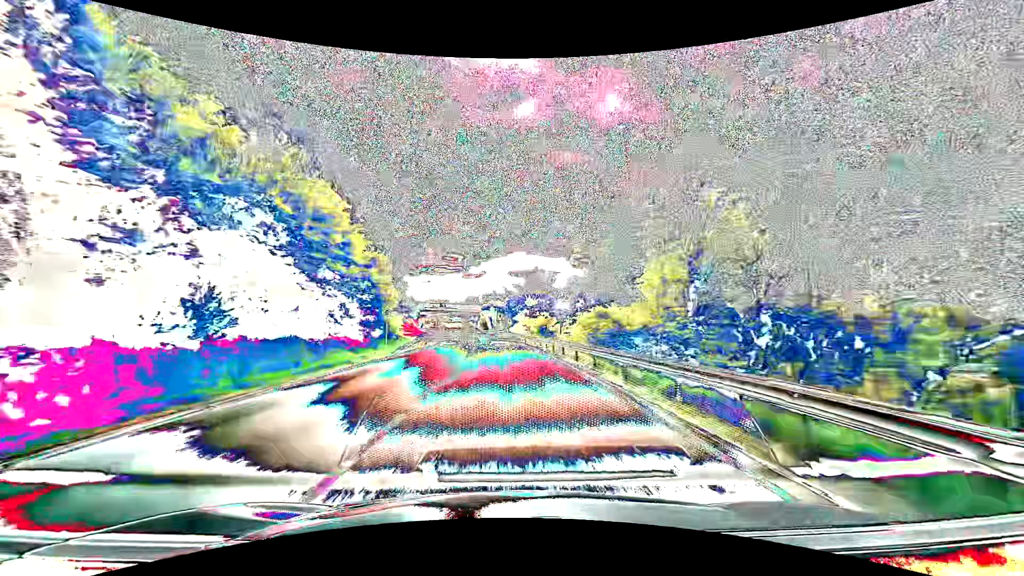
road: primary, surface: asphalt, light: Day
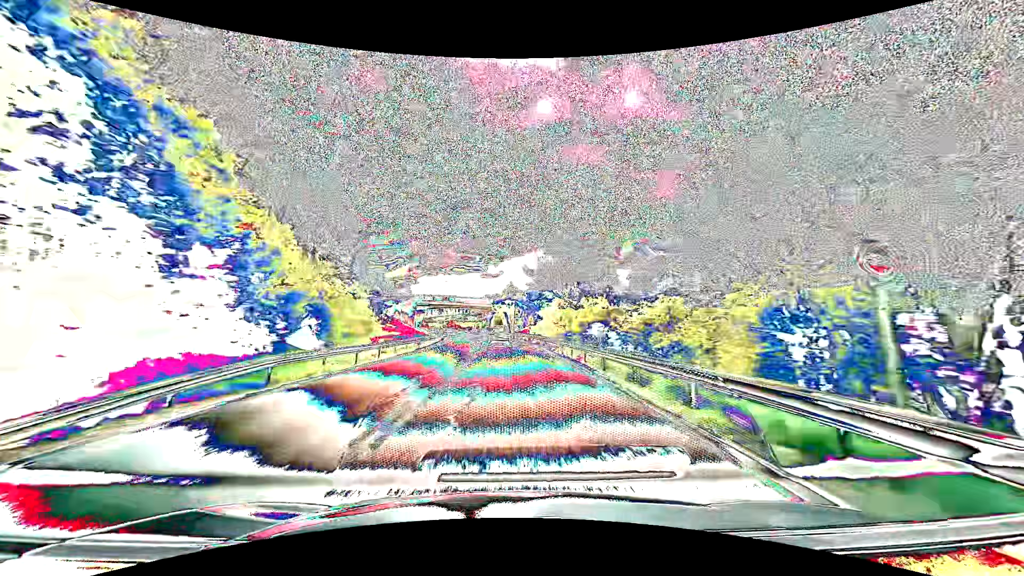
(-0.5, +28.7) m; -2°
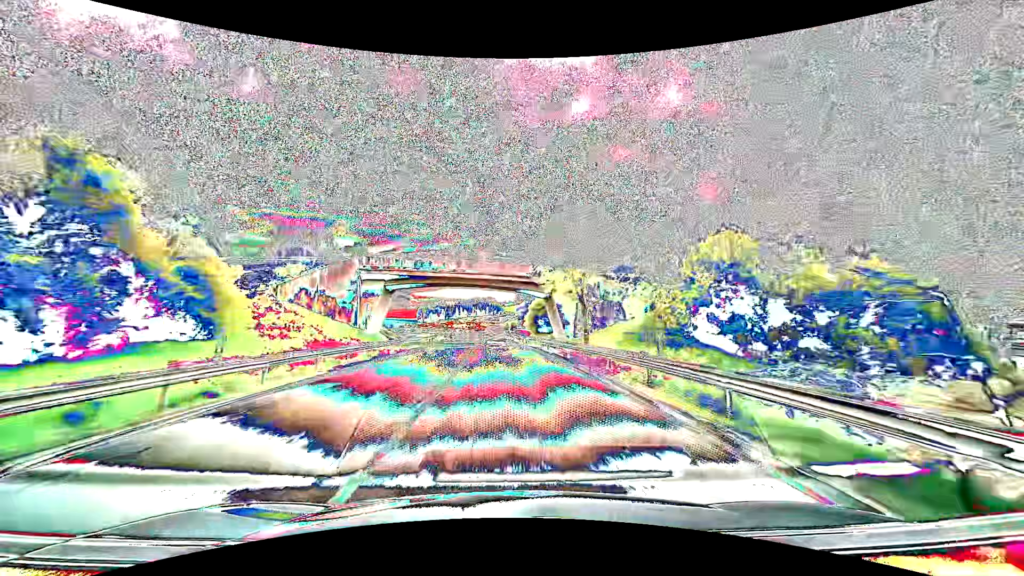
(-1.8, +56.9) m; -4°
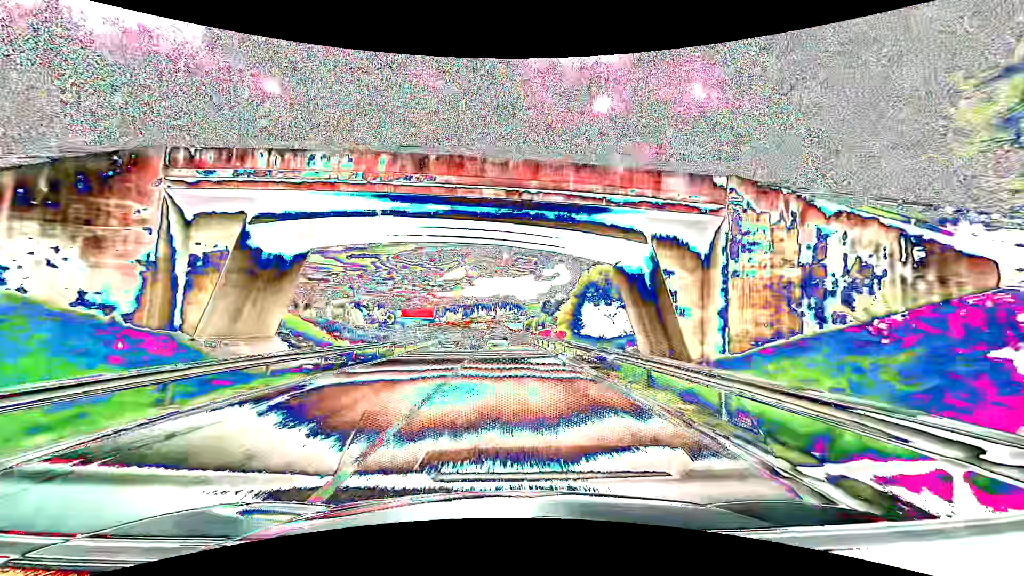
(-0.6, +28.2) m; -2°
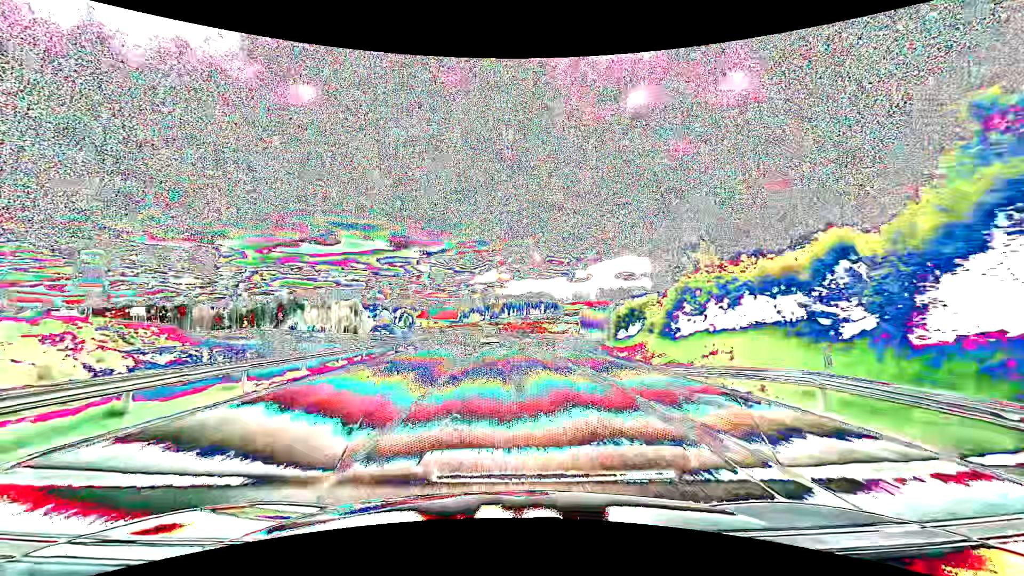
(-2.1, +69.3) m; -4°
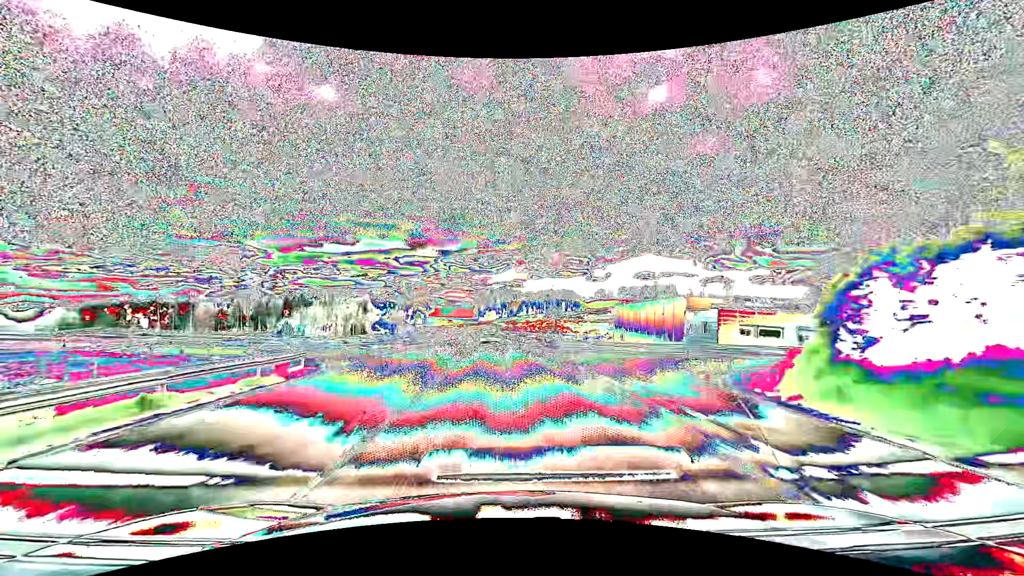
(-0.5, +27.2) m; -2°
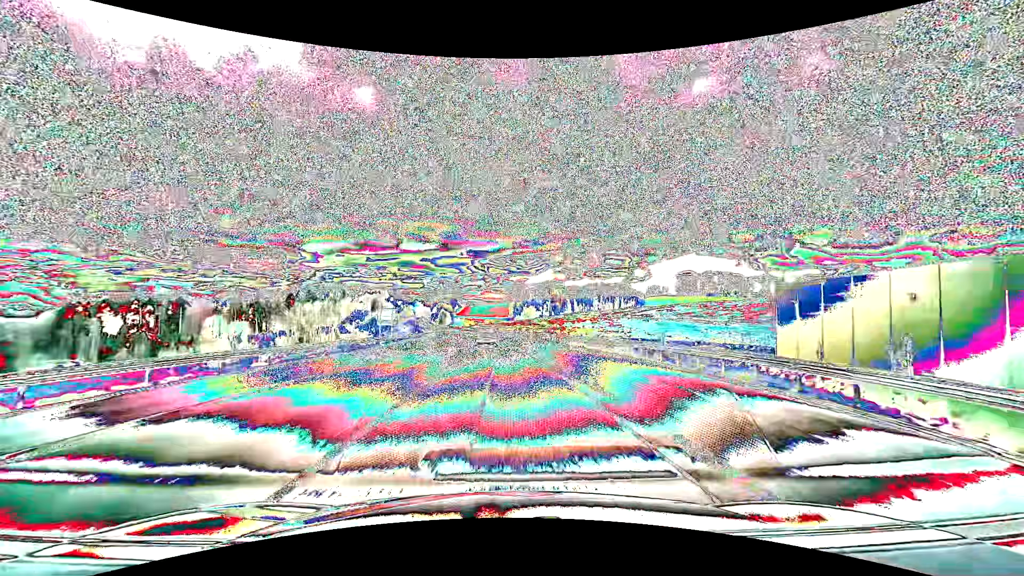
(-2.5, +66.5) m; -4°
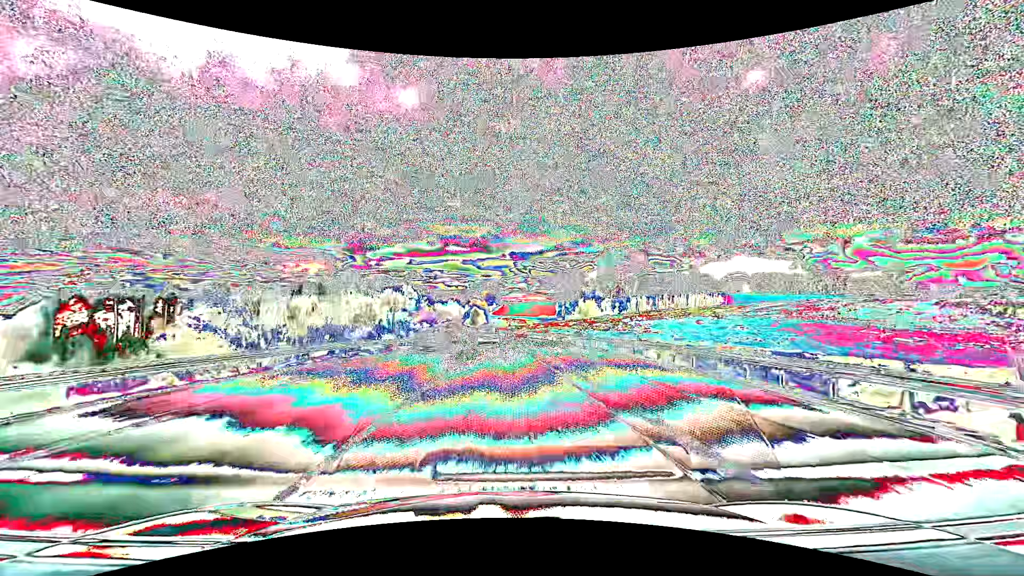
(-2.8, +64.7) m; -5°
(0, +10) (0, +20) (0, +30) (-1, +40) (-1, +50) (-2, +60) (-3, +70) (-4, +80) (-5, +90) (-6, +100) m
